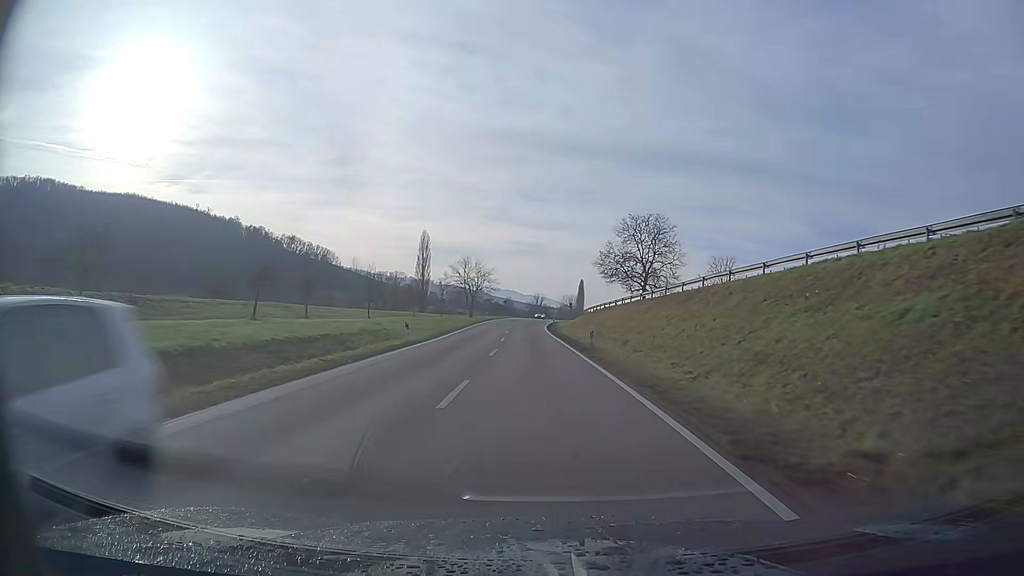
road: primary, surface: asphalt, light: Day
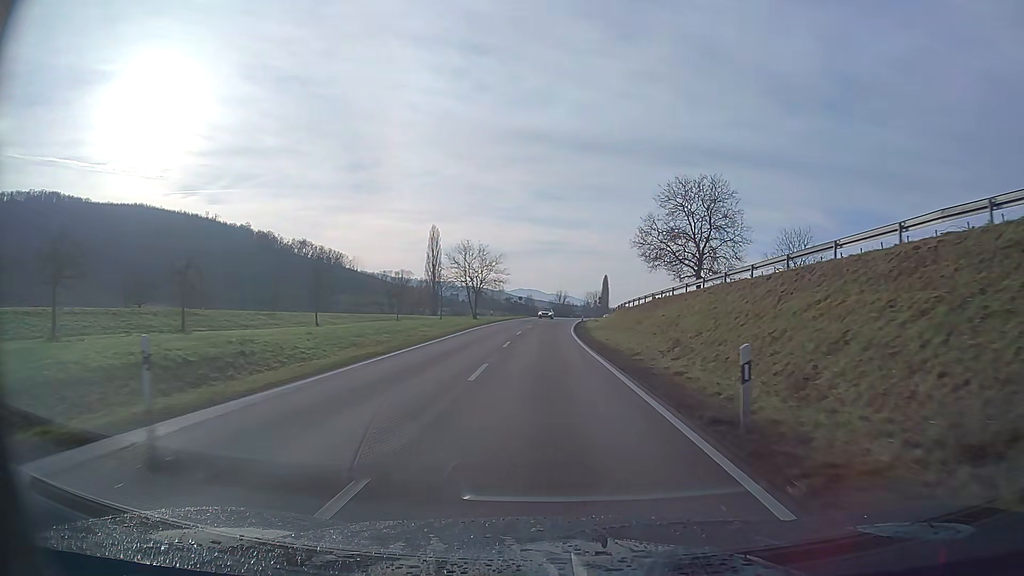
(-0.3, +20.5) m; -1°
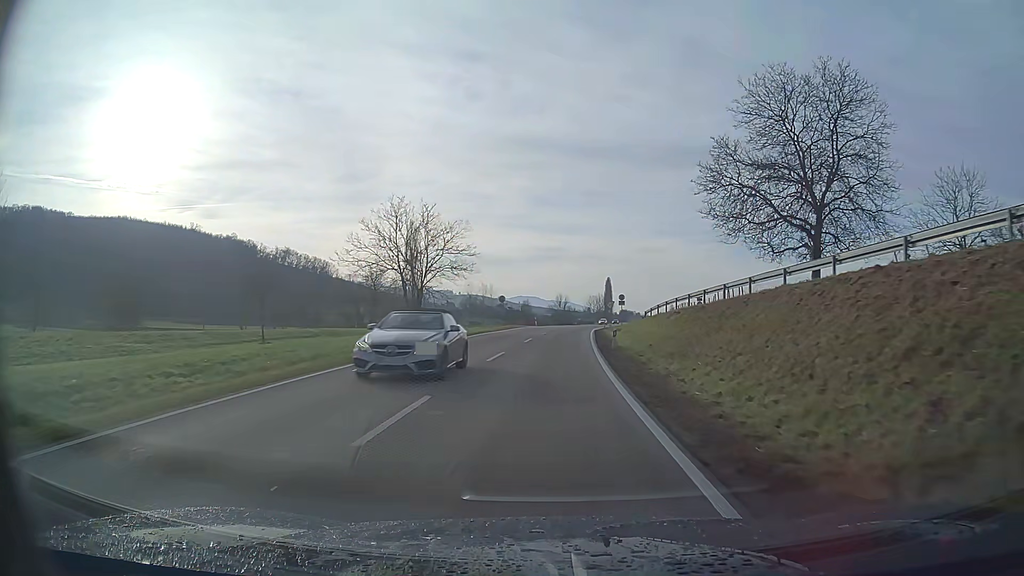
(0.0, +30.8) m; 0°
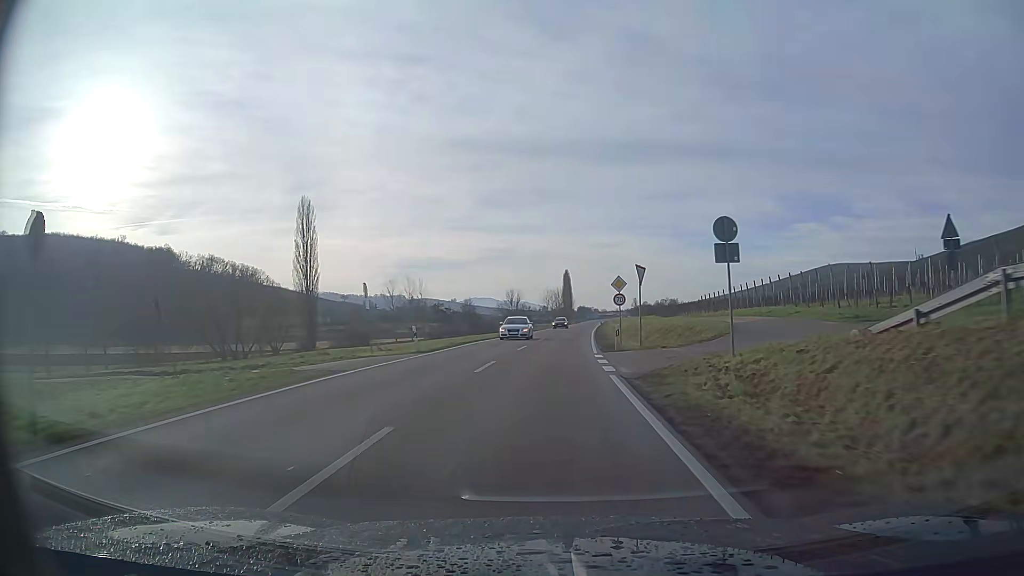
(+1.6, +51.0) m; +4°
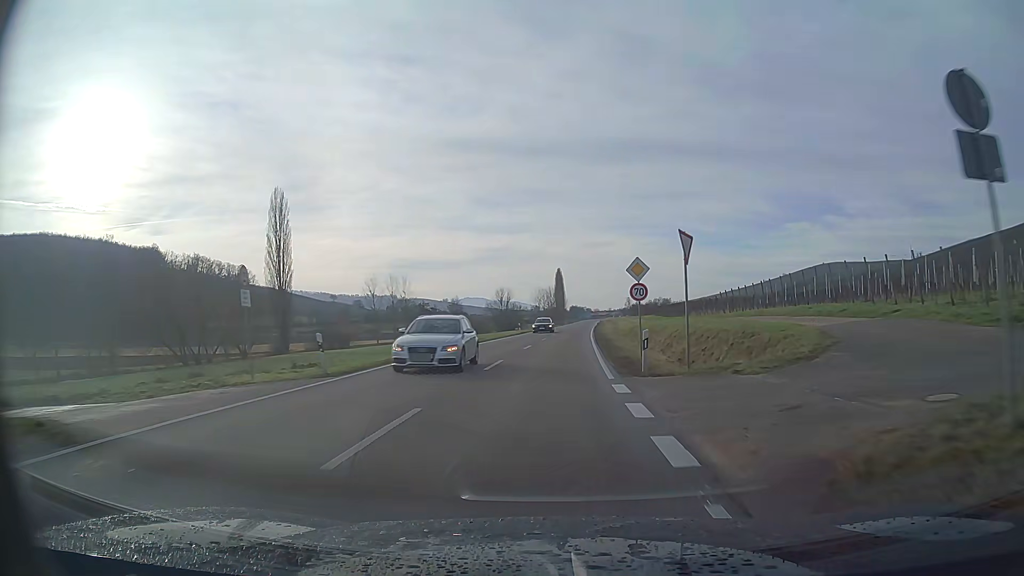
(+0.1, +10.2) m; +1°
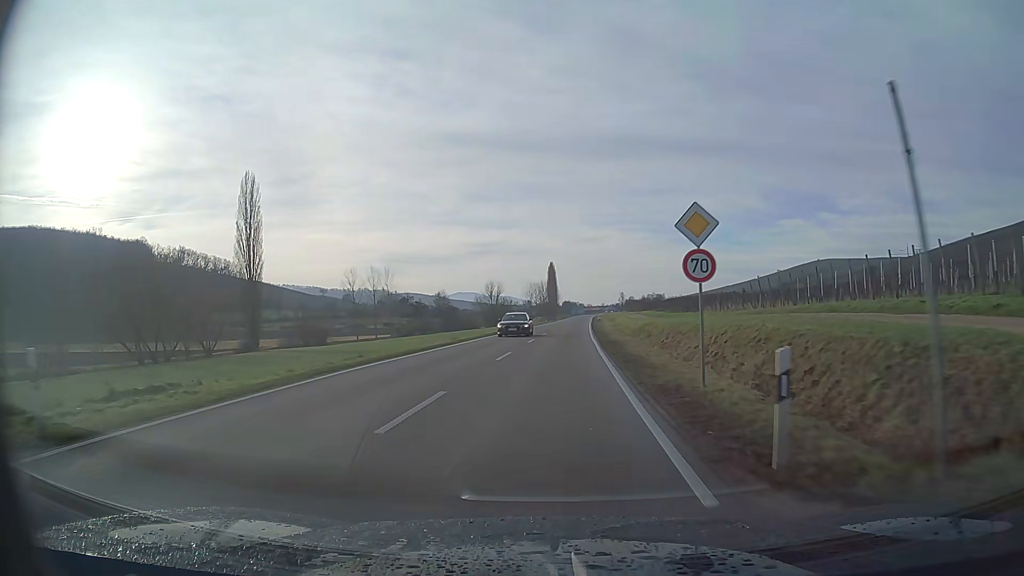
(+0.1, +10.2) m; +1°
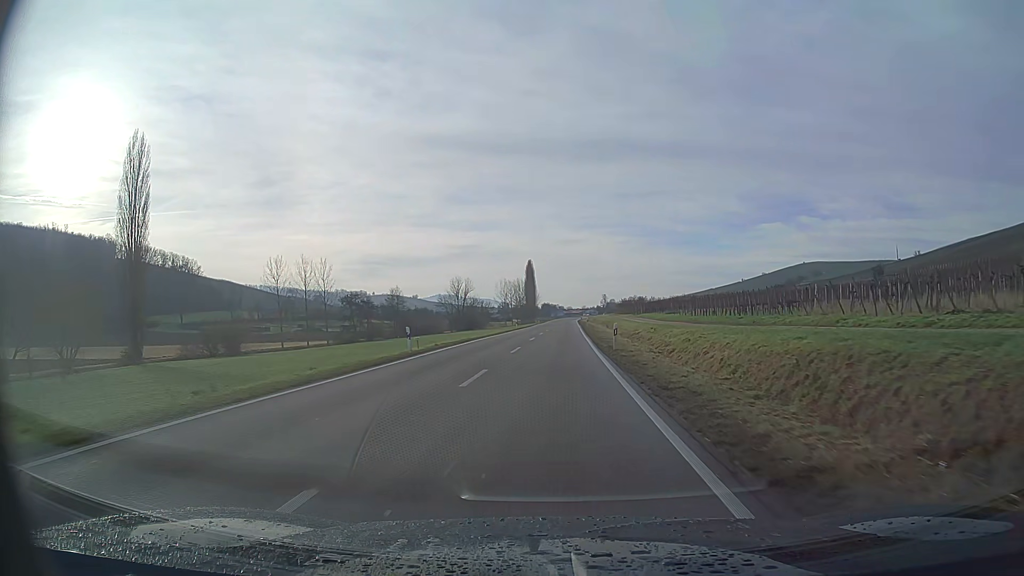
(+0.4, +30.9) m; +1°
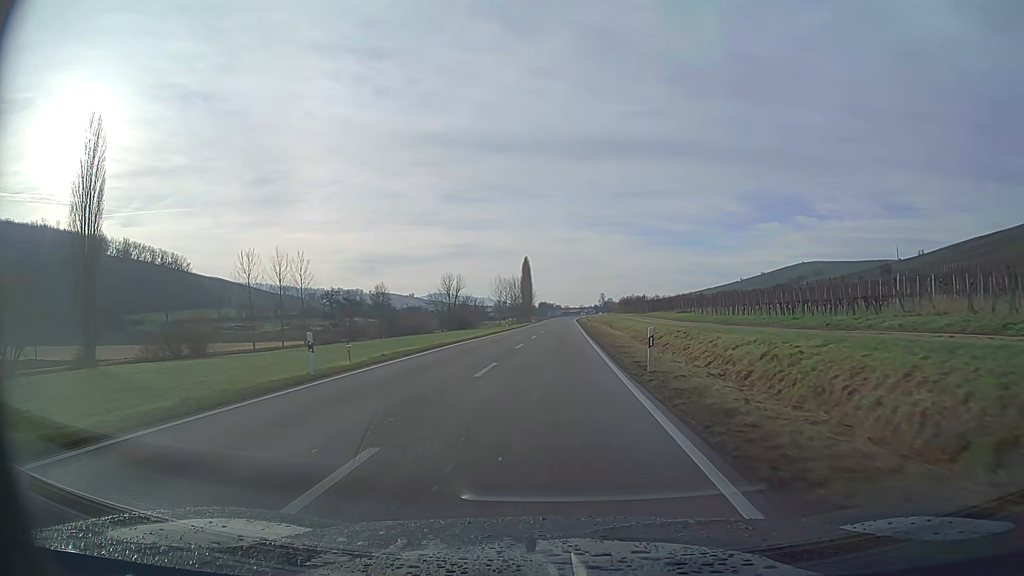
(0.0, +10.3) m; 0°
(0, +10) (0, +20) (0, +30) (0, +40) (0, +50) (+1, +60) (+1, +70) (+1, +80) (+1, +90) (+1, +100) m
